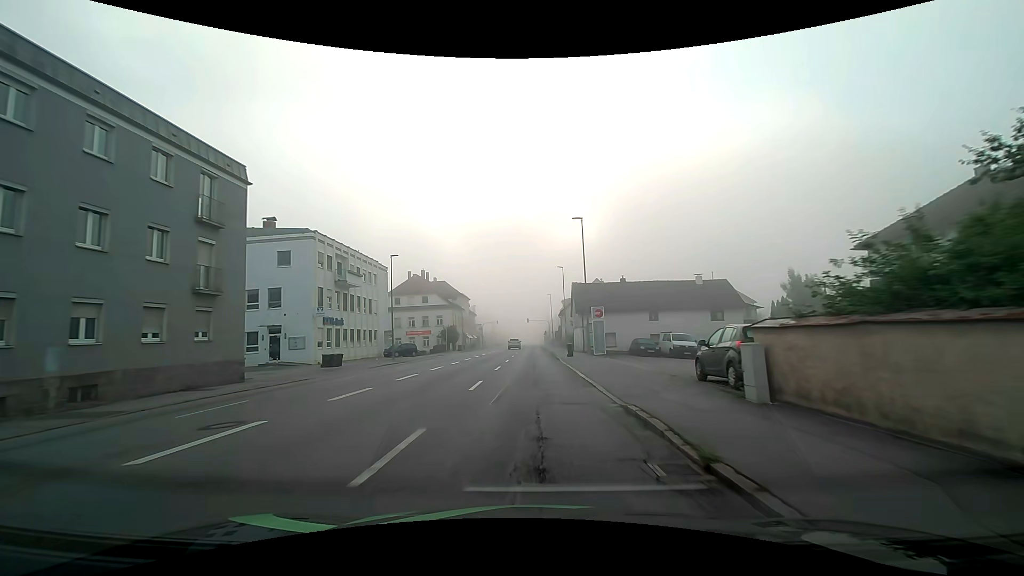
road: tertiary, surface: asphalt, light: Day
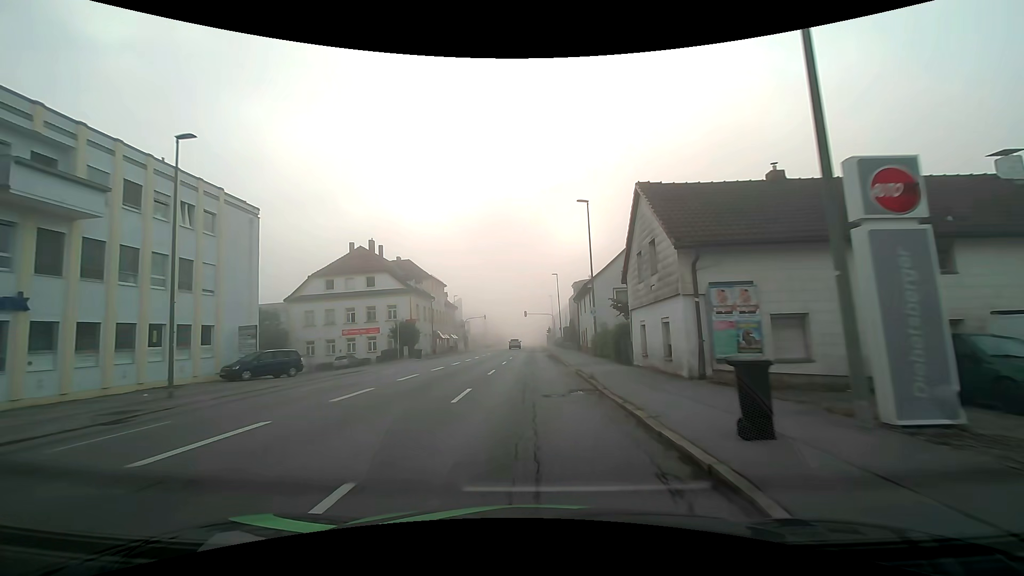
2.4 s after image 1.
(+0.5, +30.0) m; +1°
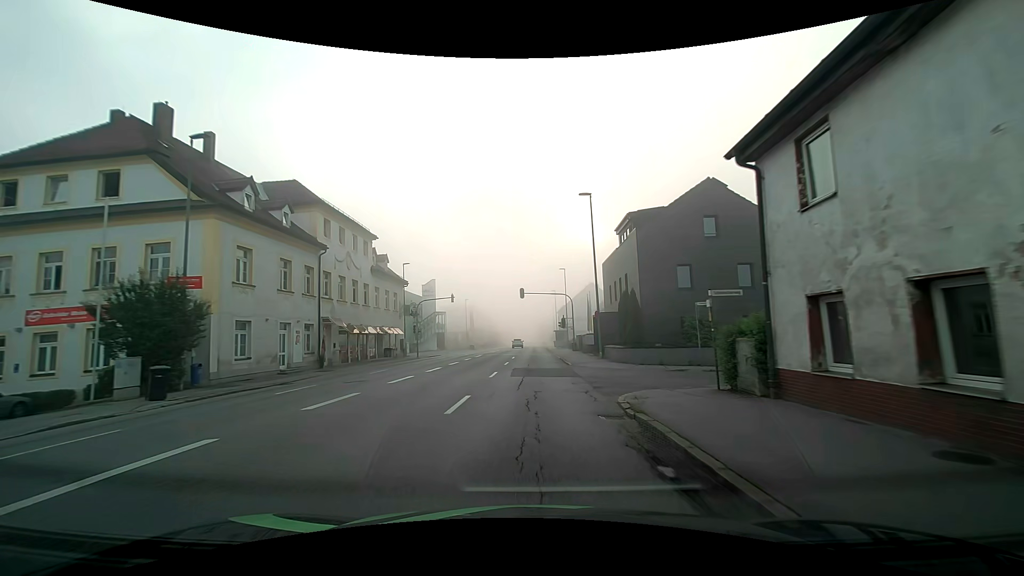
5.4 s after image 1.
(-0.1, +37.9) m; 0°
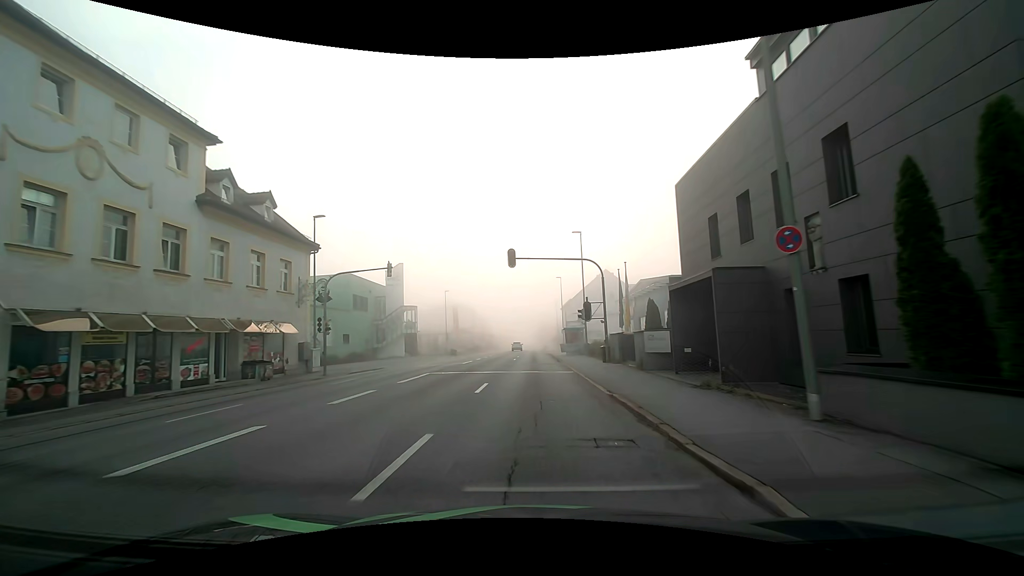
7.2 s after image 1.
(-0.1, +22.8) m; 0°
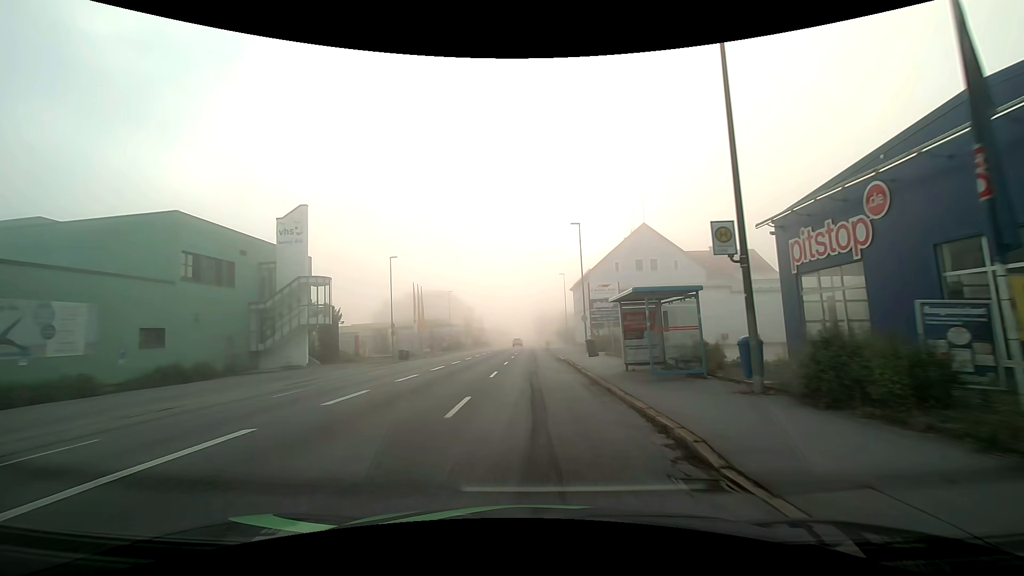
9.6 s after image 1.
(+0.1, +30.4) m; 0°
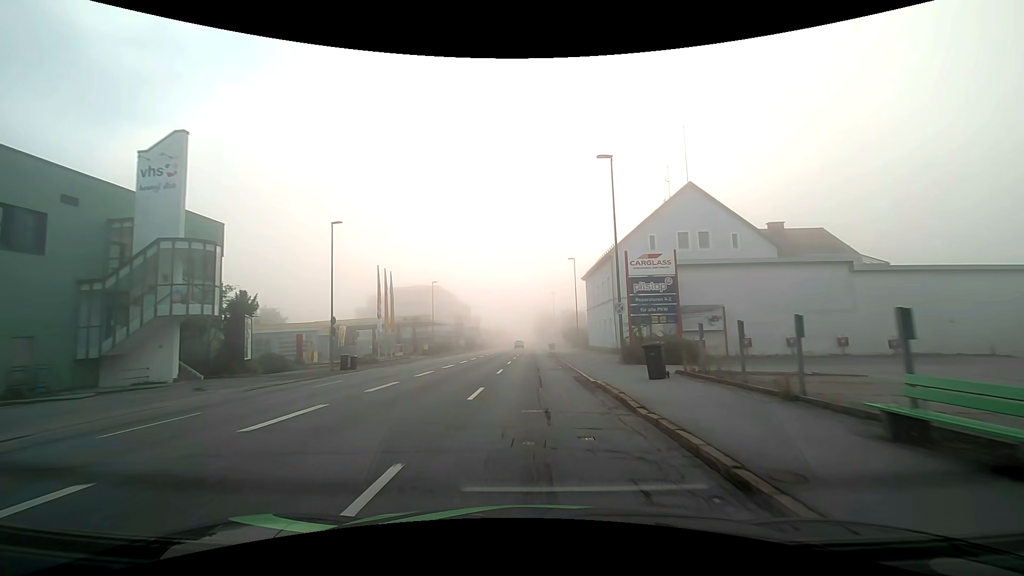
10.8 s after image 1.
(0.0, +15.3) m; 0°
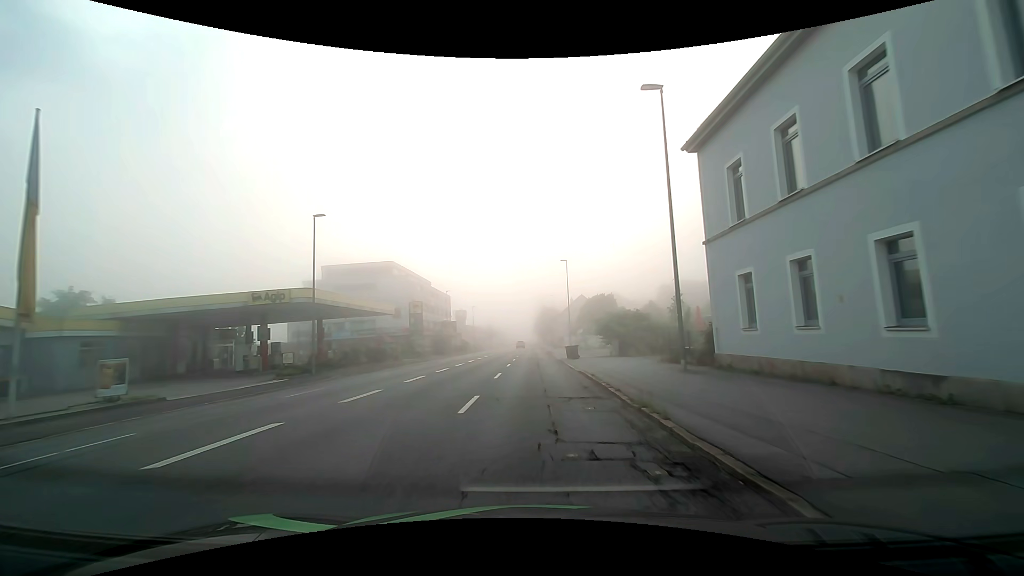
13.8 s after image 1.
(-0.2, +38.2) m; 0°
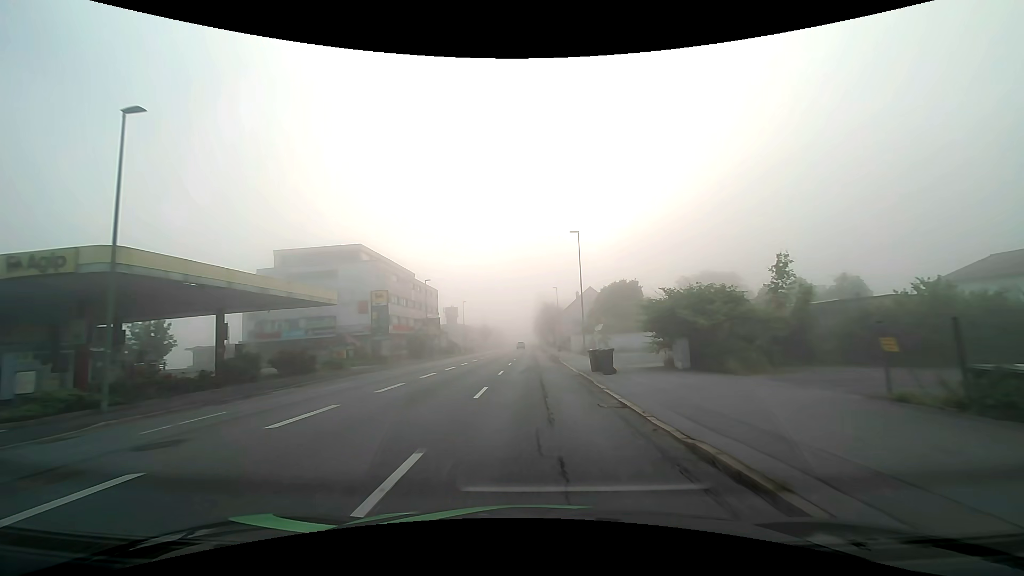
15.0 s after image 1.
(0.0, +15.3) m; 0°
(0, +10) (0, +20) (0, +30) (0, +40) (+1, +50) (+1, +60) (0, +70) (0, +80) (0, +90) (-1, +100) m
